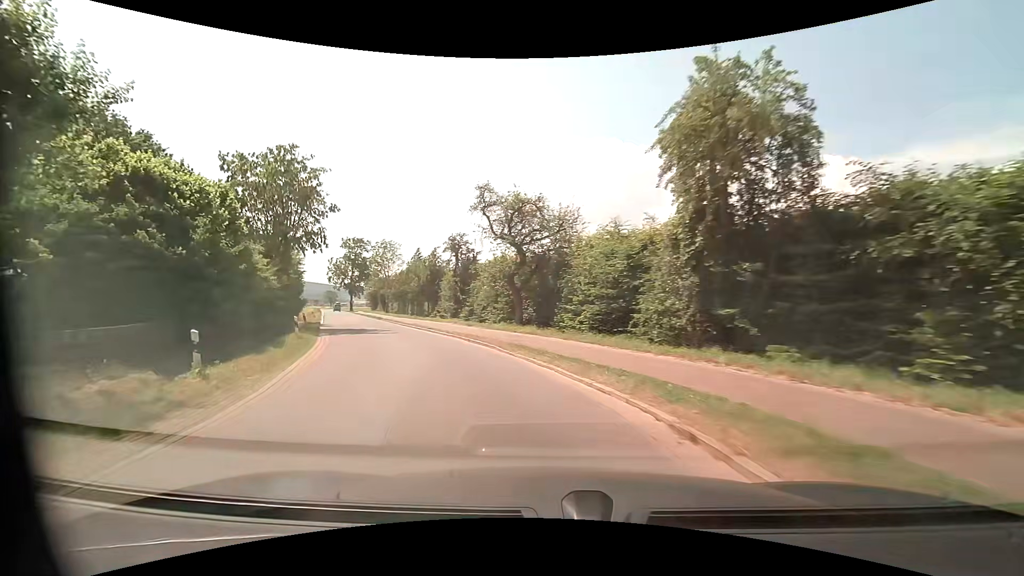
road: tertiary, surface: asphalt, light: Day
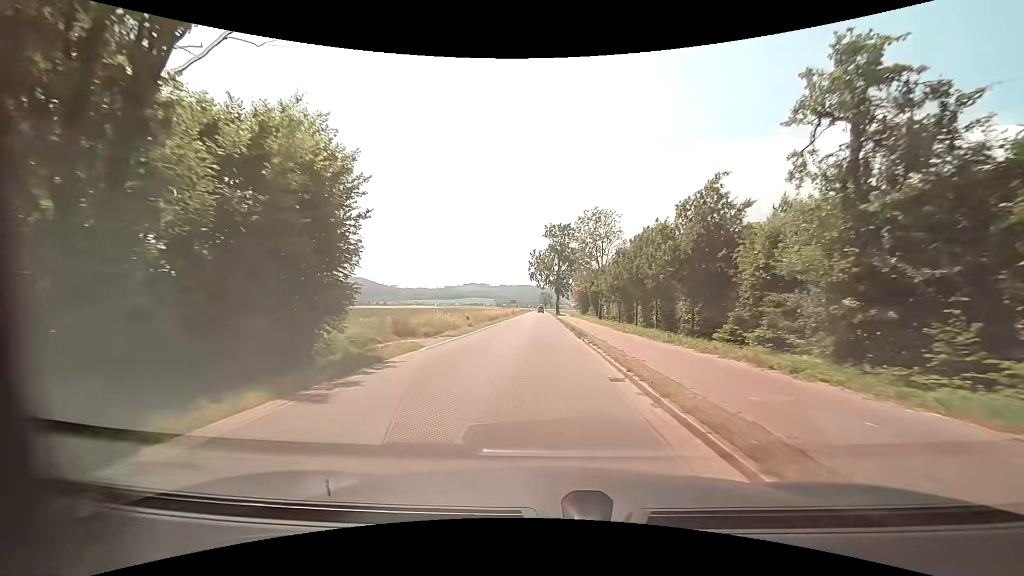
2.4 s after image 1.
(-8.9, +28.0) m; -26°
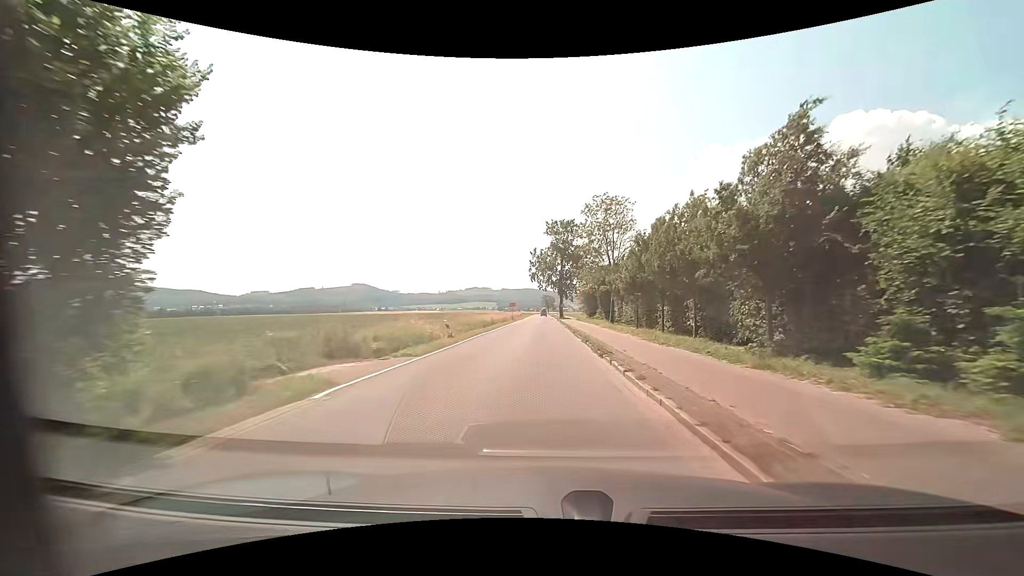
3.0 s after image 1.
(0.0, +7.5) m; 0°
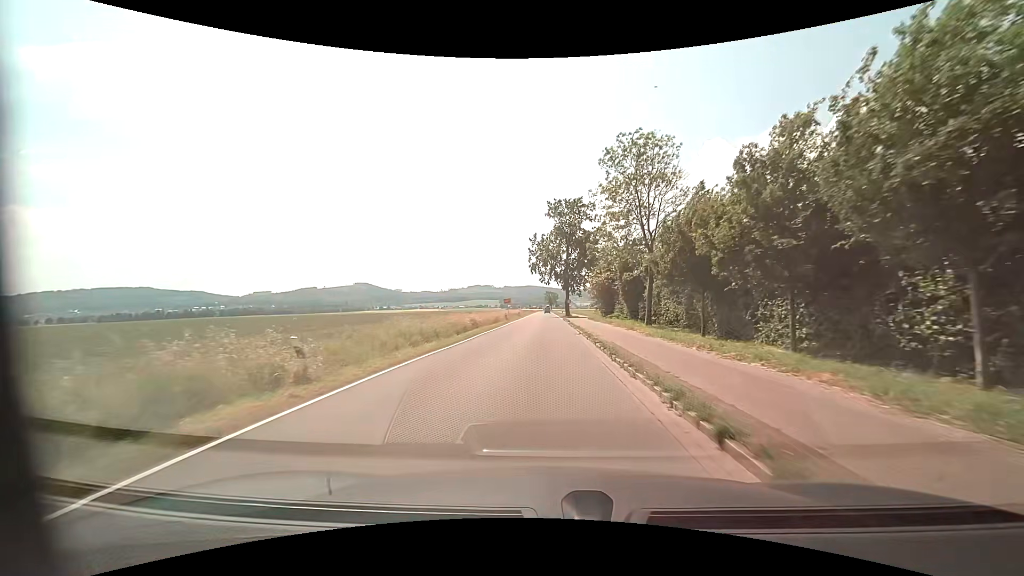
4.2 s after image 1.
(0.0, +15.3) m; 0°
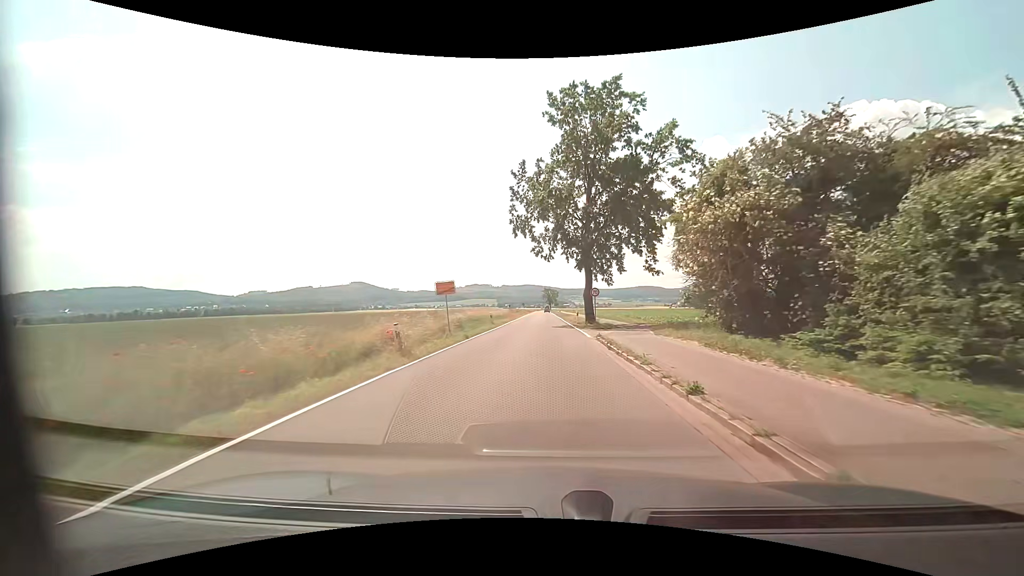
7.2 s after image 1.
(-0.1, +39.0) m; 0°
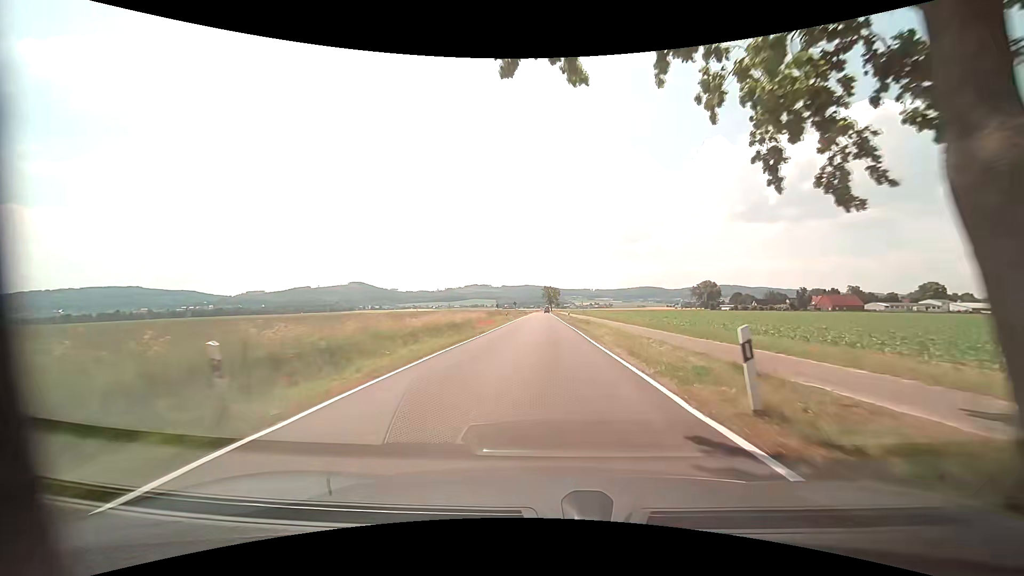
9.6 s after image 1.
(+0.1, +33.6) m; 0°
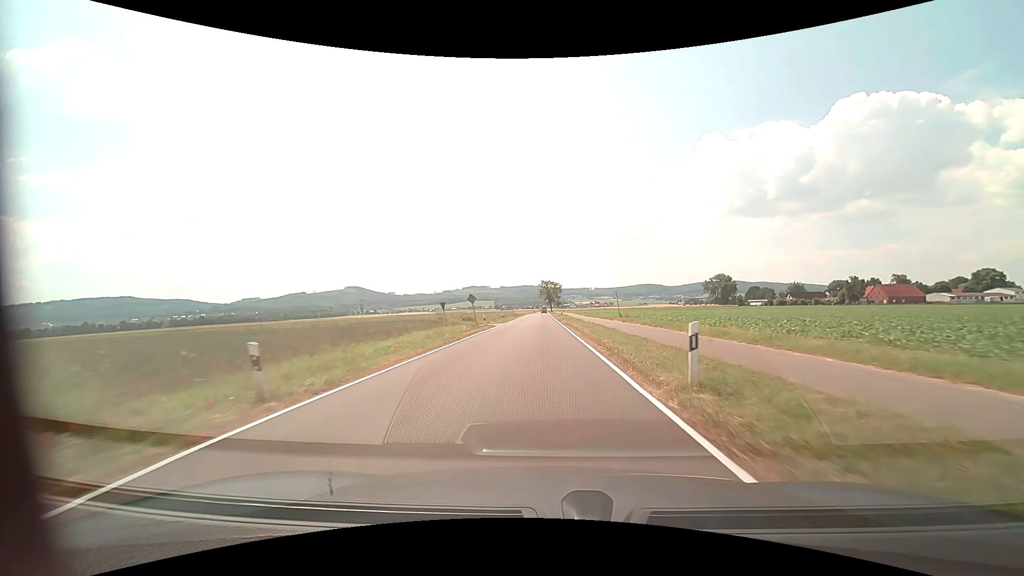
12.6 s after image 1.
(+0.4, +48.9) m; 0°
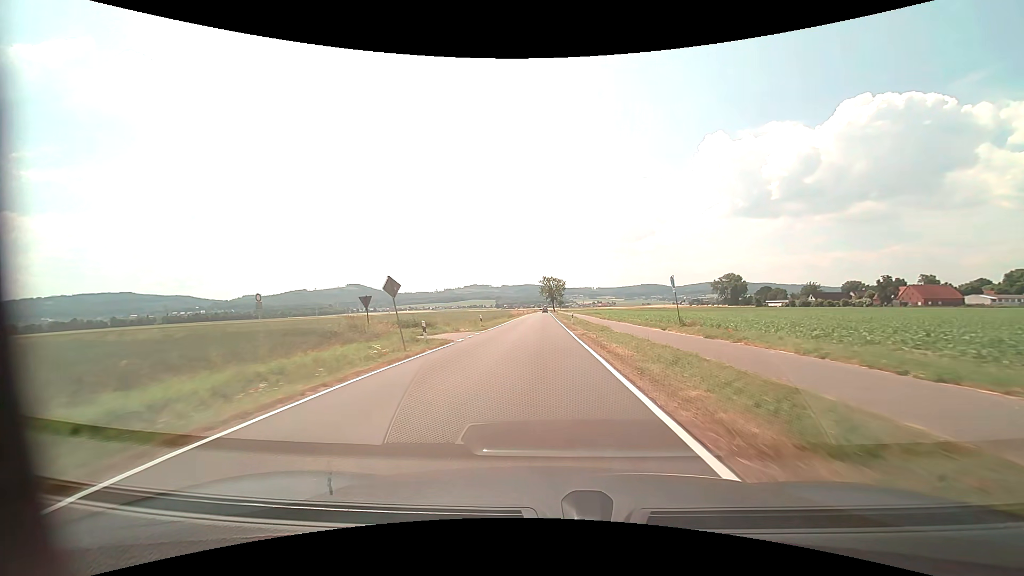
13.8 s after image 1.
(-0.1, +20.5) m; 0°
(0, +10) (0, +20) (0, +30) (0, +40) (0, +50) (0, +60) (0, +70) (-1, +80) (-1, +90) (-1, +100) m
